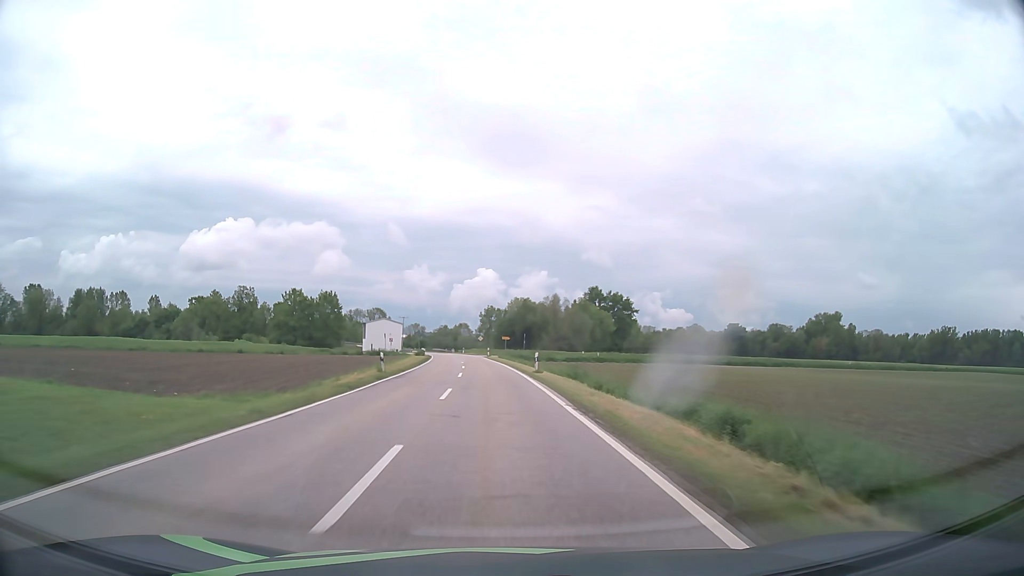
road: tertiary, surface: asphalt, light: Day
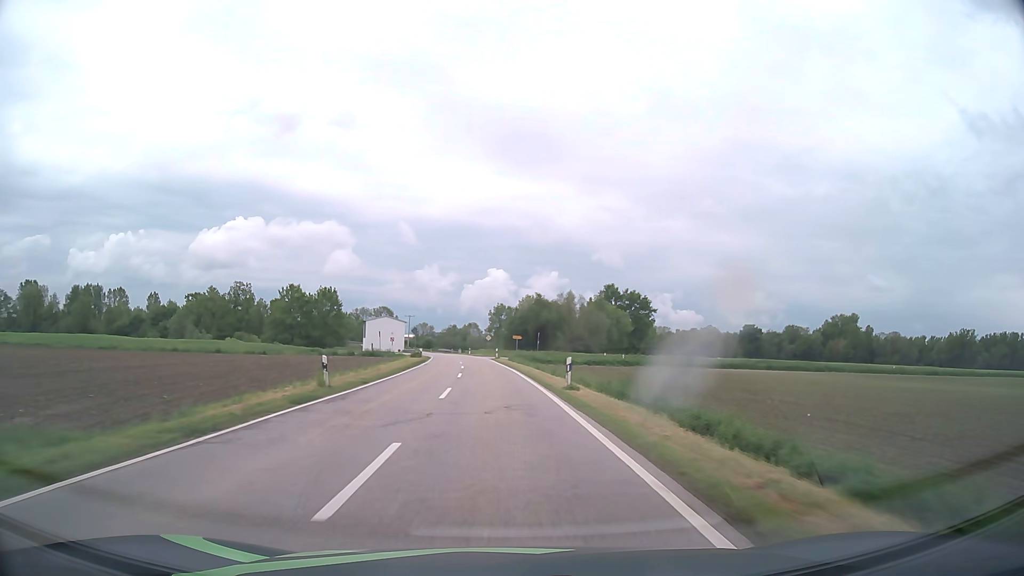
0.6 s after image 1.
(-0.1, +12.1) m; -1°
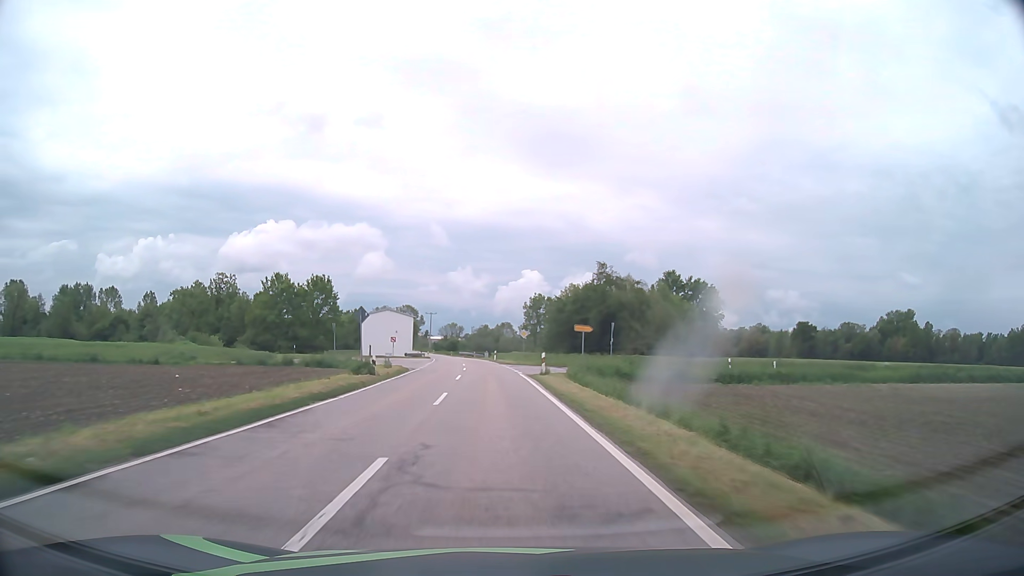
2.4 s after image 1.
(-0.9, +37.9) m; -3°
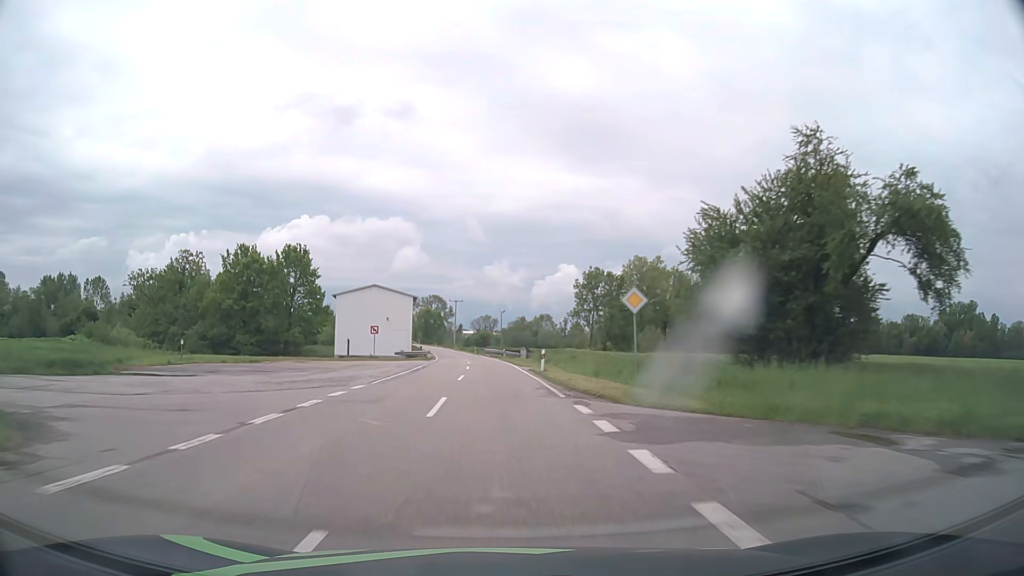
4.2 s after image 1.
(-1.1, +39.9) m; -3°
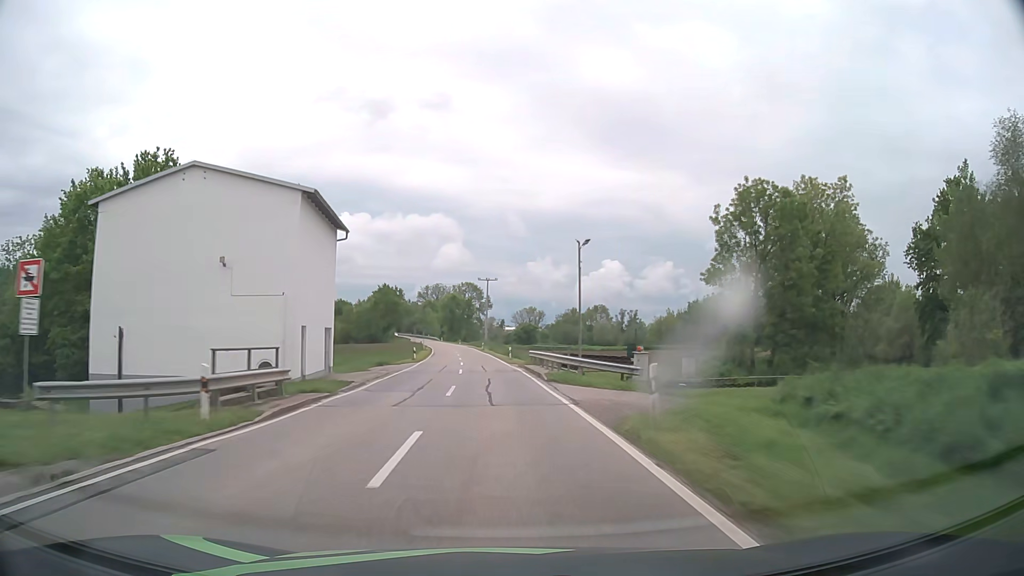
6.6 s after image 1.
(-1.8, +54.9) m; -4°
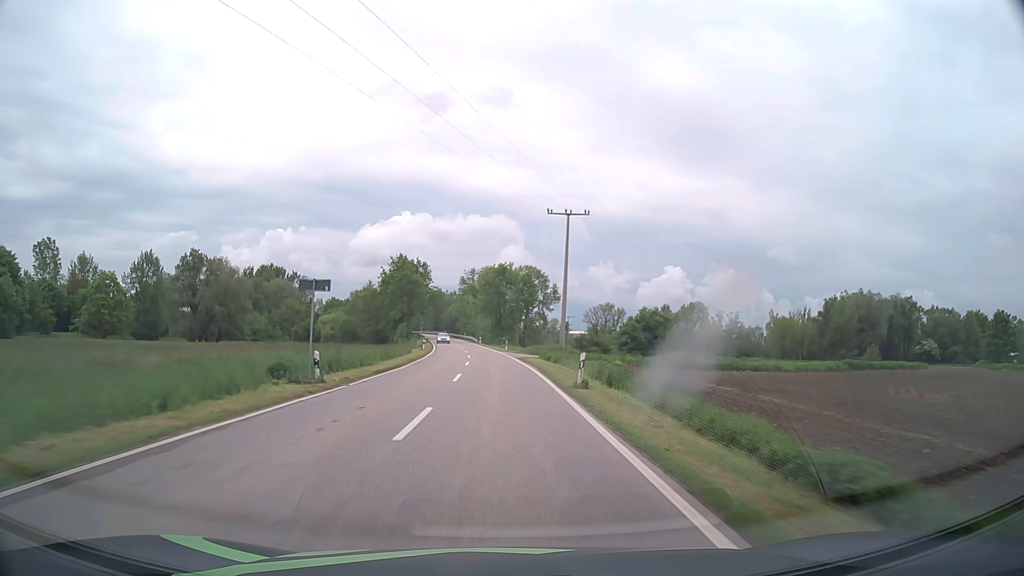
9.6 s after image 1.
(-3.5, +69.8) m; -5°
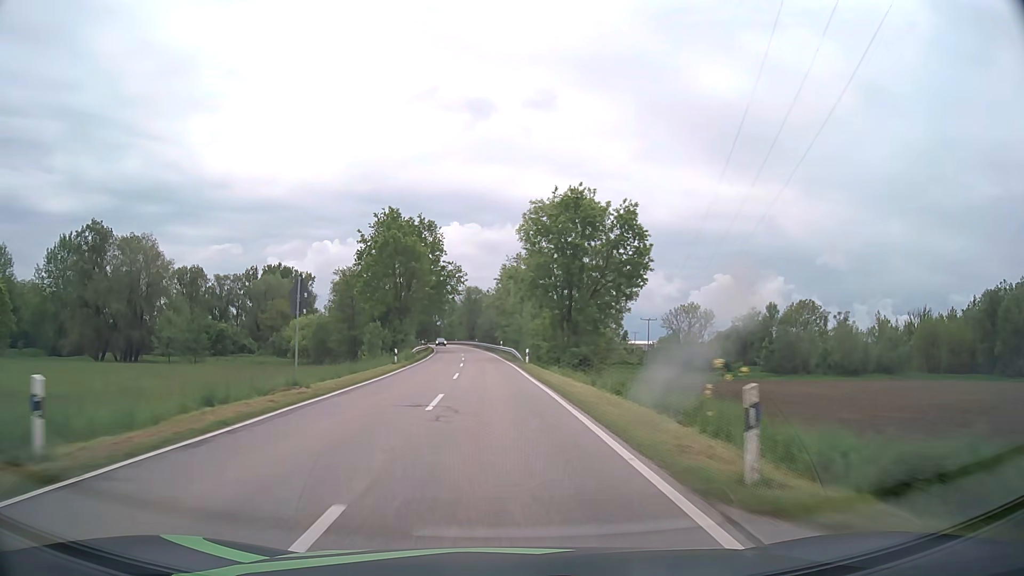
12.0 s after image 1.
(-1.8, +56.1) m; -4°
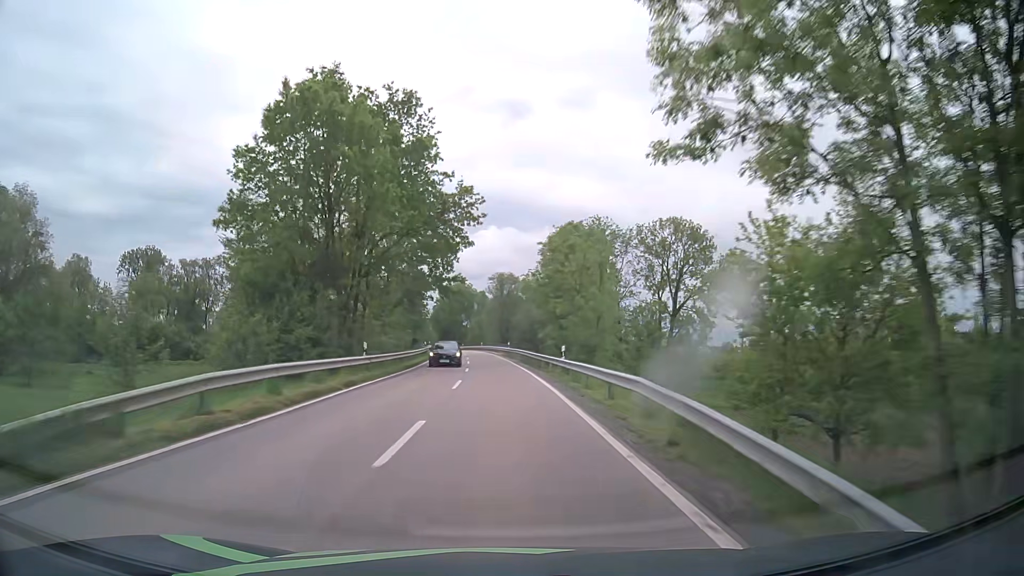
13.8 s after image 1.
(-1.3, +42.3) m; -3°
(0, +10) (0, +20) (0, +30) (-1, +40) (-1, +50) (-2, +60) (-3, +70) (-4, +80) (-5, +90) (-6, +100) m
